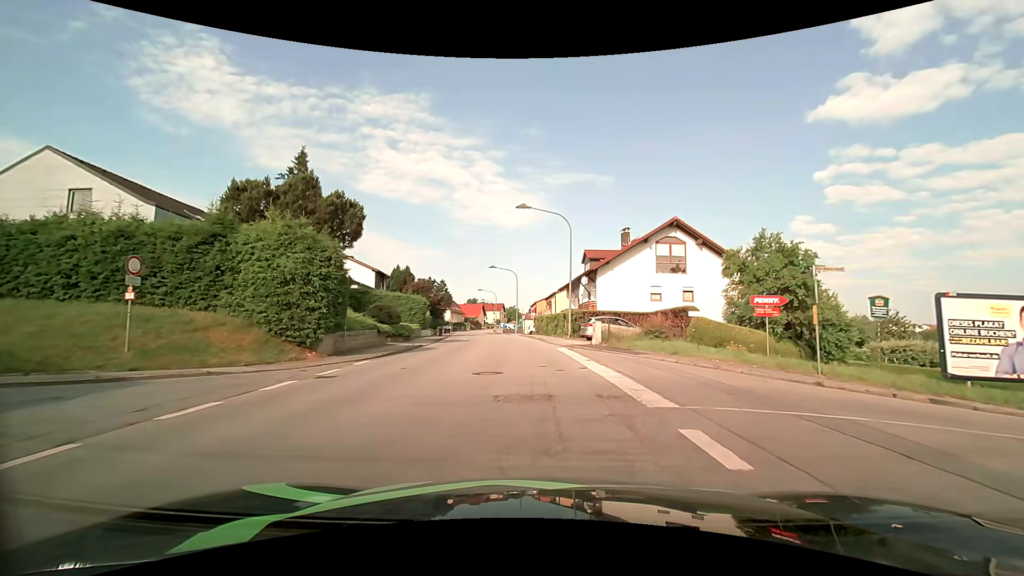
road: unclassified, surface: asphalt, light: Day
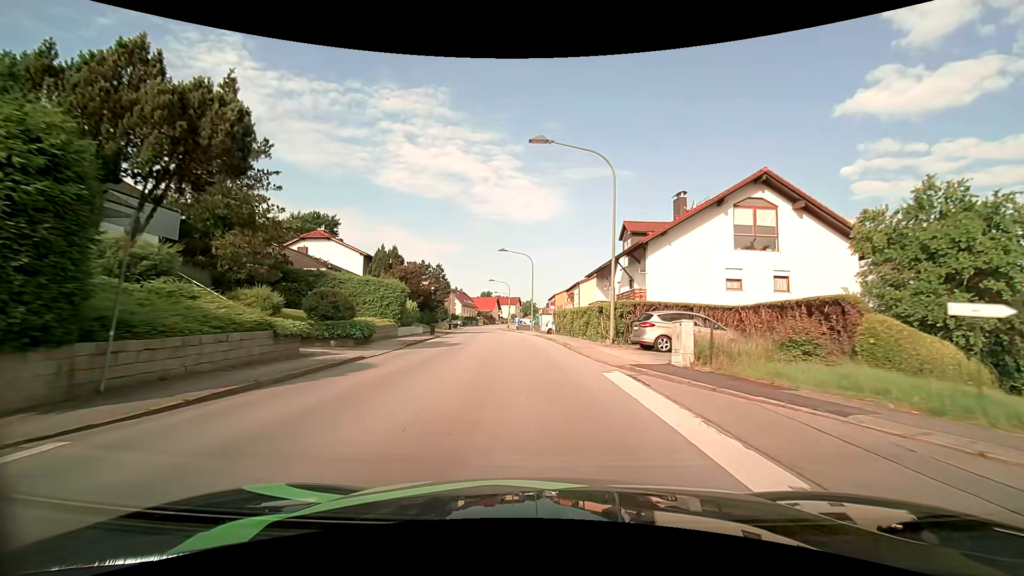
(-0.1, +12.5) m; -2°
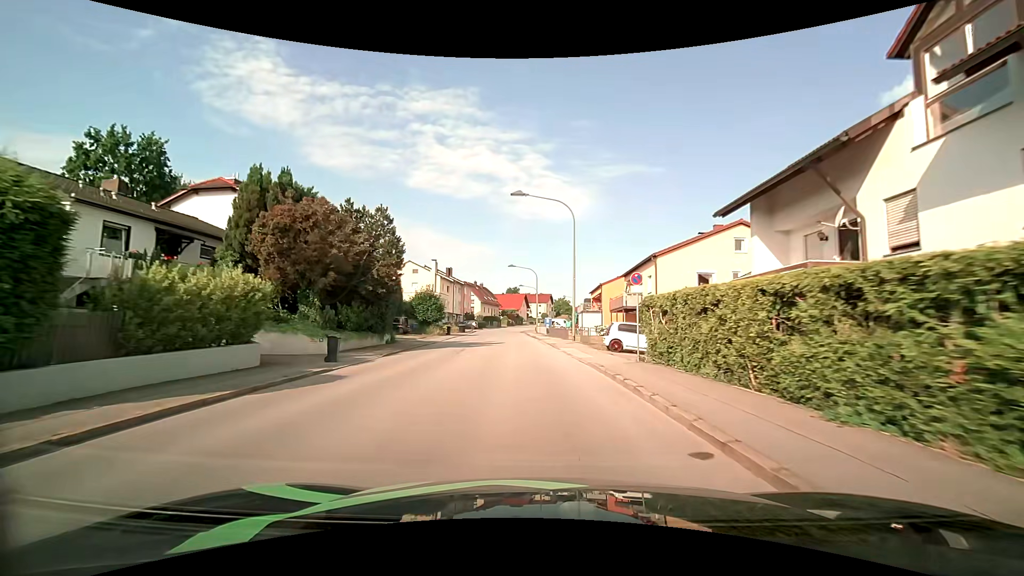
(-0.6, +25.8) m; -4°
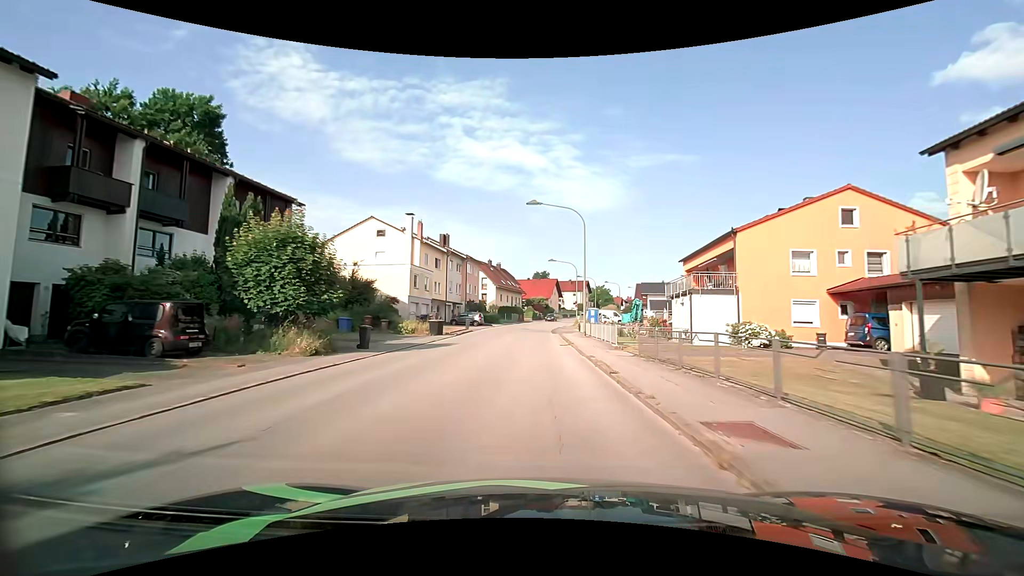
(-1.0, +33.7) m; -3°
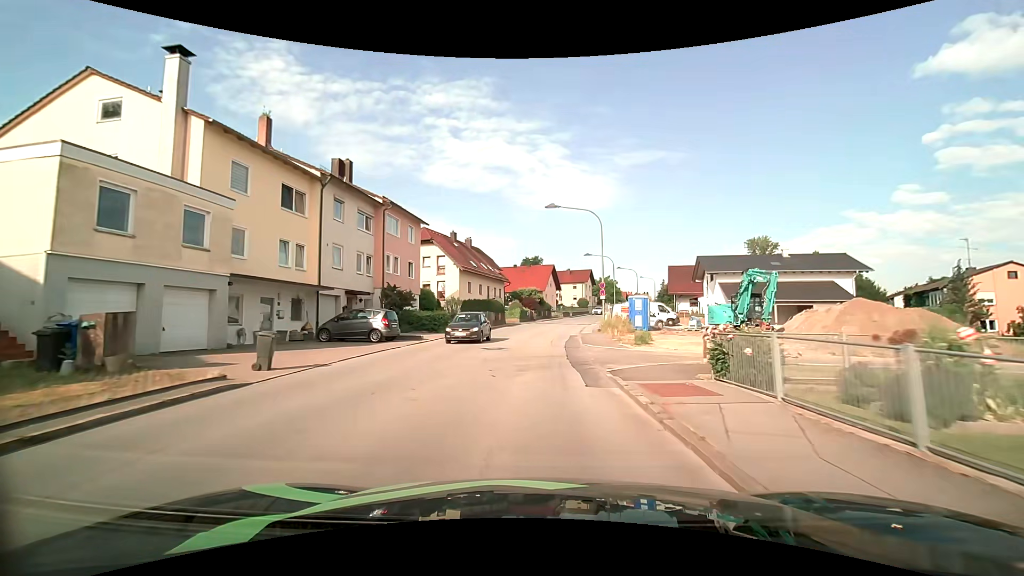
(+0.1, +33.4) m; +1°
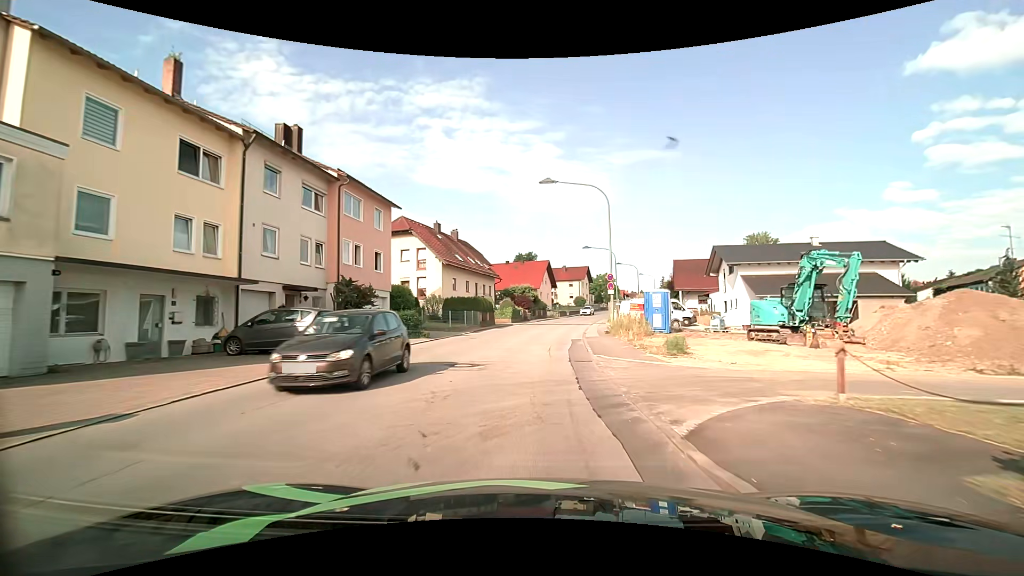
(+0.1, +6.6) m; +1°
